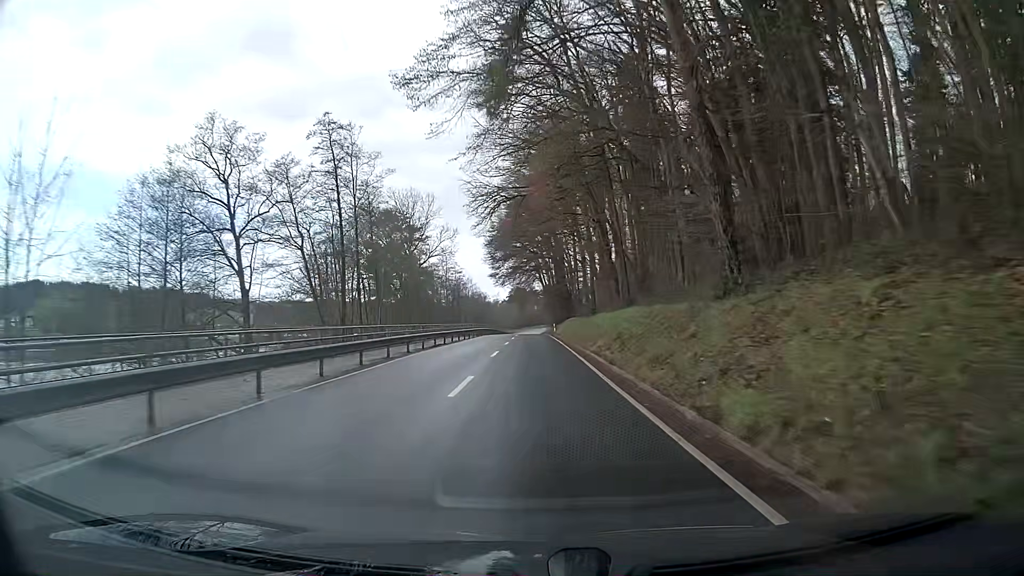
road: secondary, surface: asphalt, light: Day
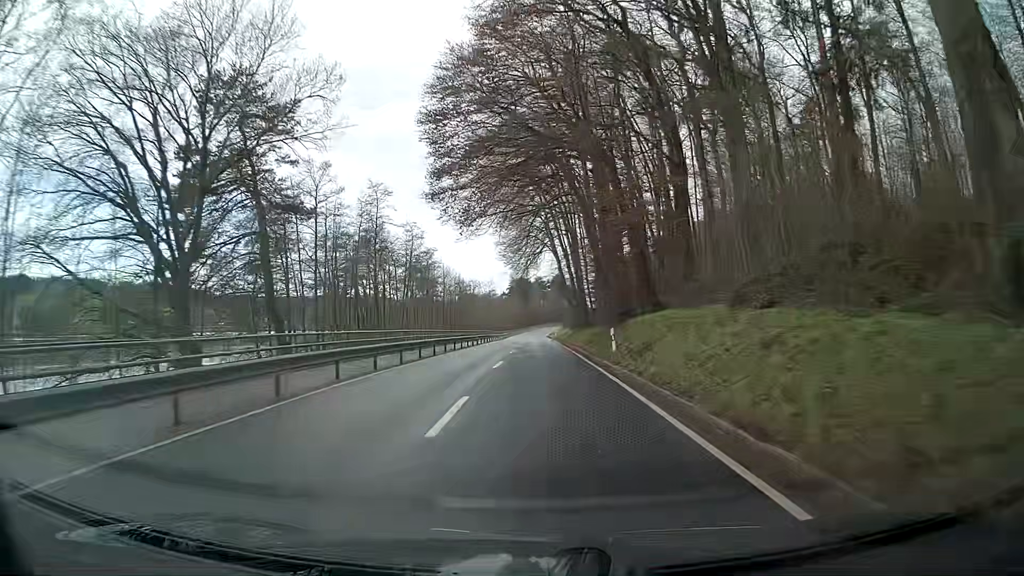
(-0.2, +52.0) m; 0°
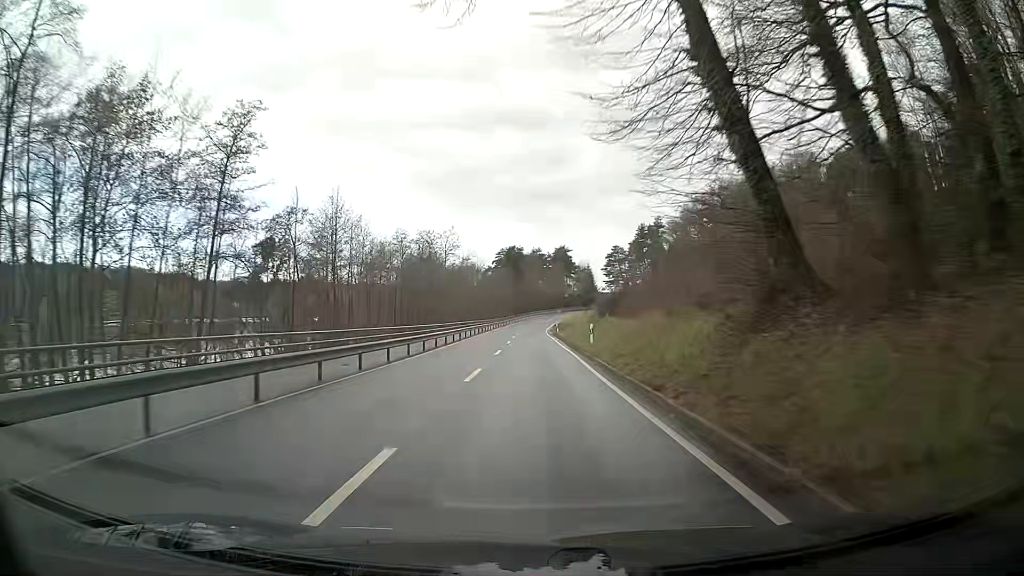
(+0.5, +64.8) m; 0°
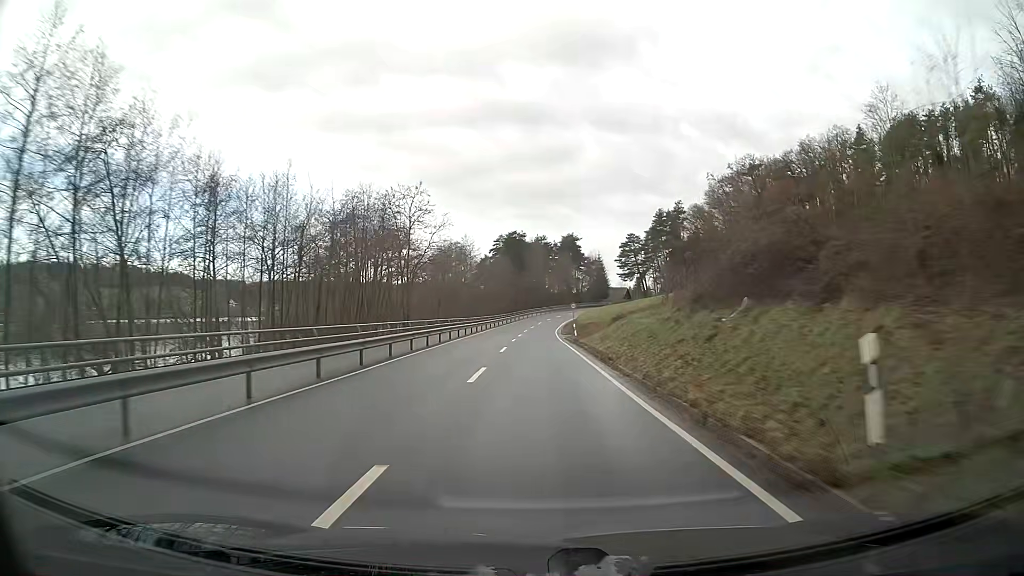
(-0.1, +24.8) m; 0°
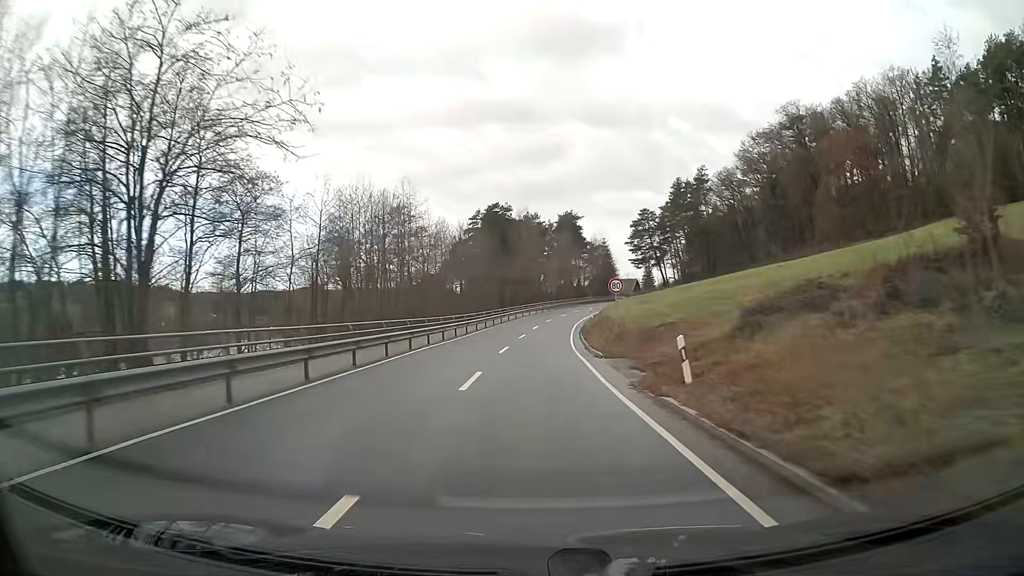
(+0.2, +37.0) m; +1°
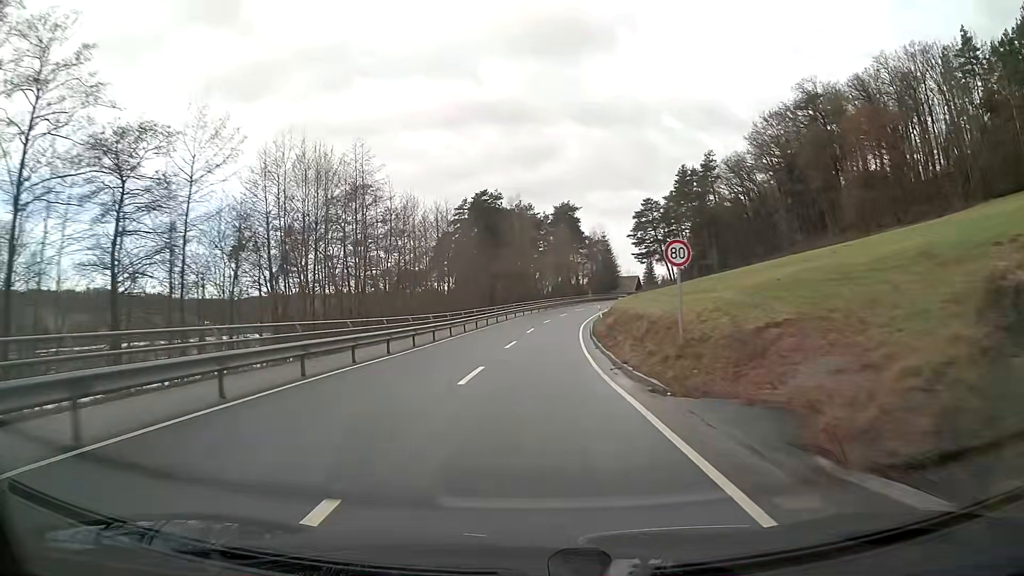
(0.0, +12.3) m; 0°
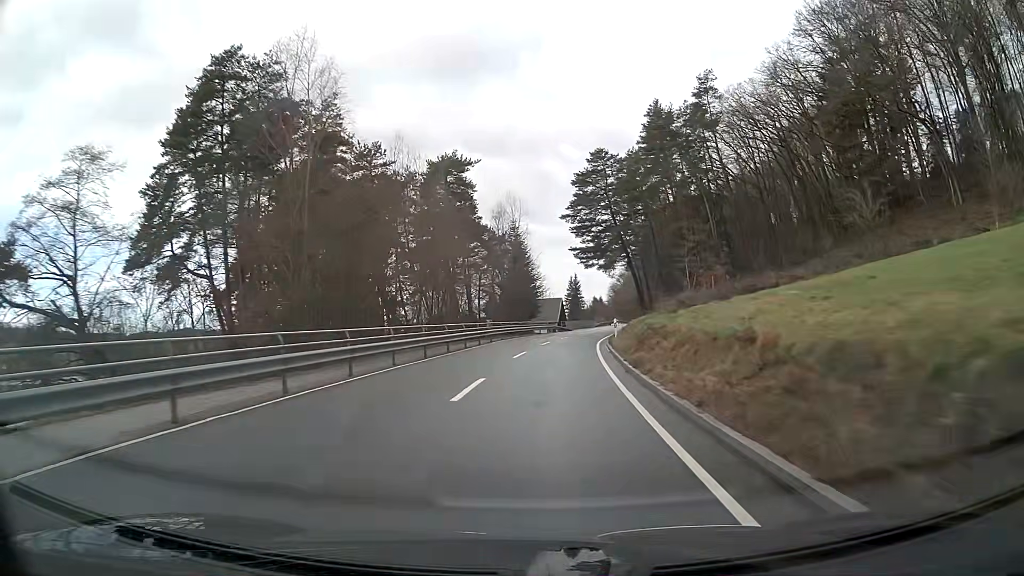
(+4.5, +61.2) m; +10°
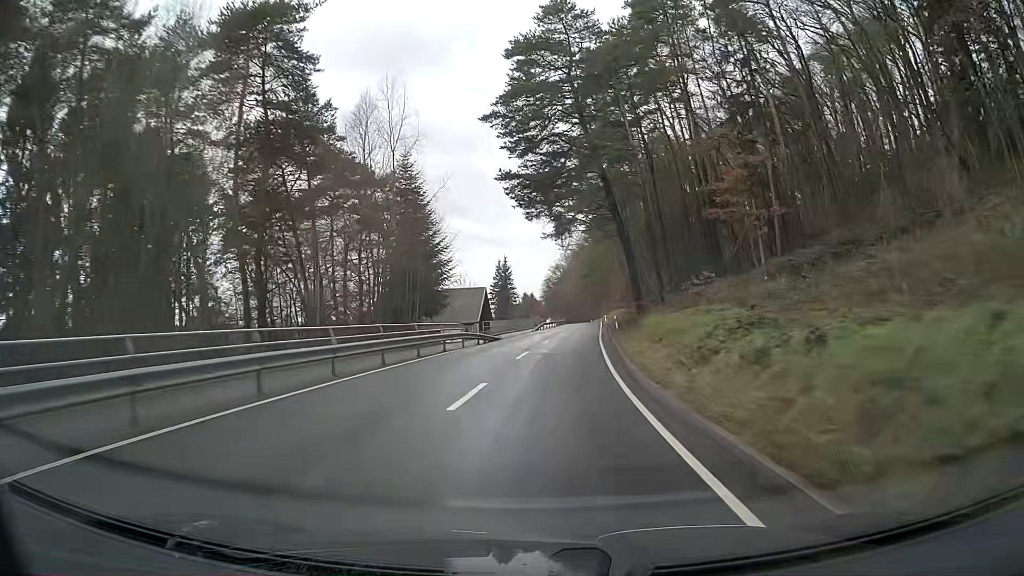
(+1.9, +36.8) m; +6°
